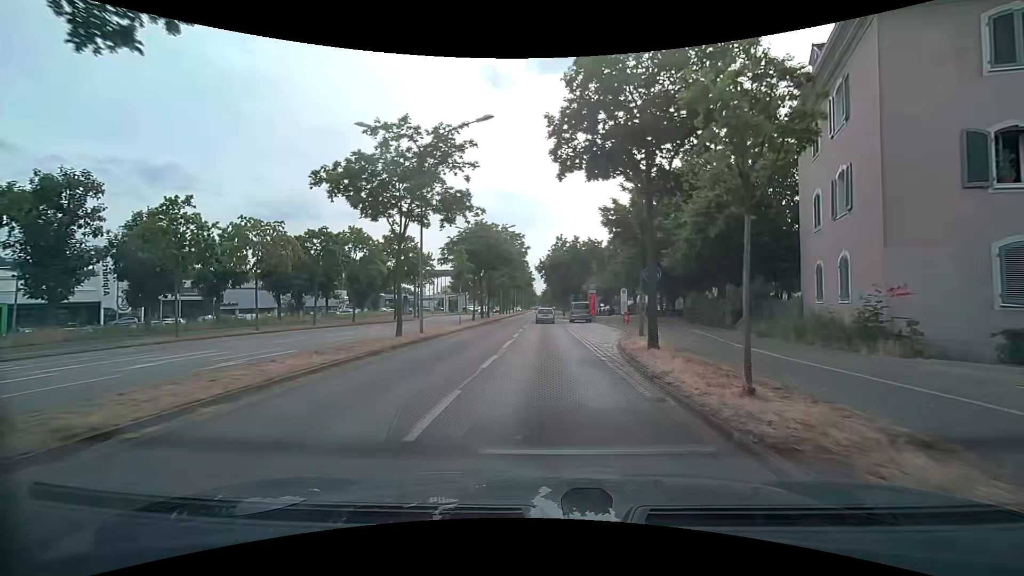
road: primary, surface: asphalt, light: Day
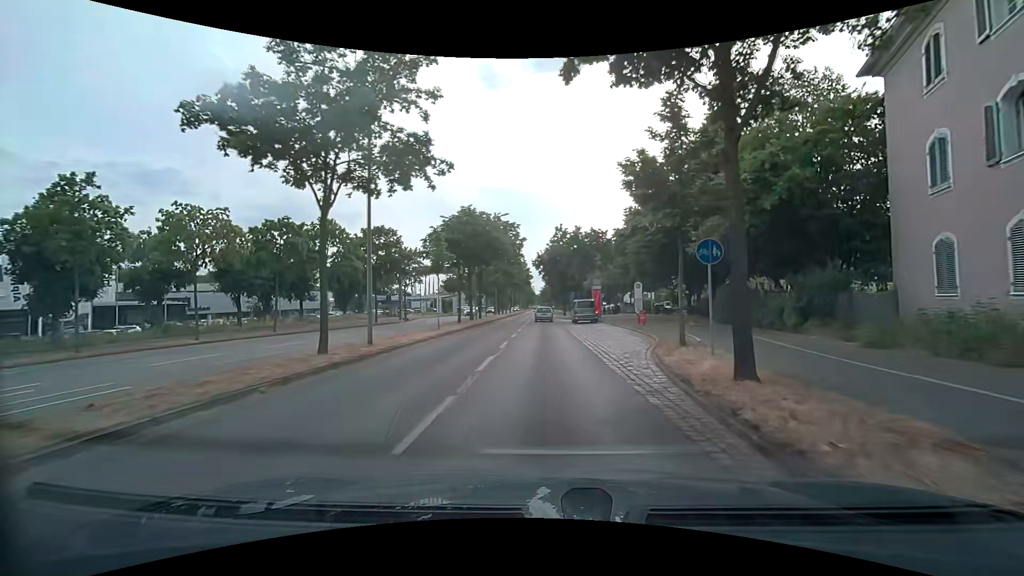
(0.0, +6.5) m; 0°
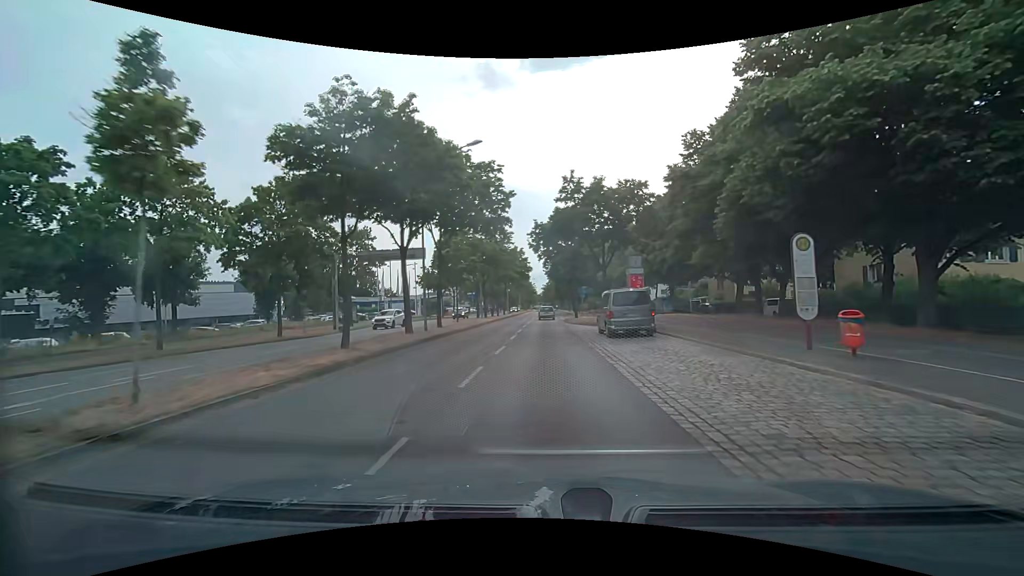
(+0.1, +20.4) m; +1°
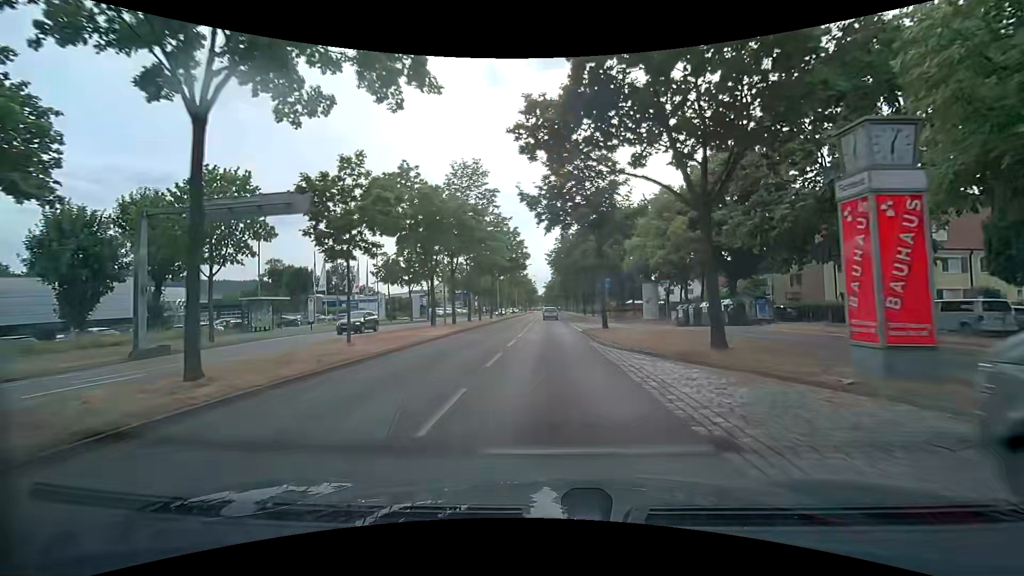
(-0.2, +21.2) m; 0°
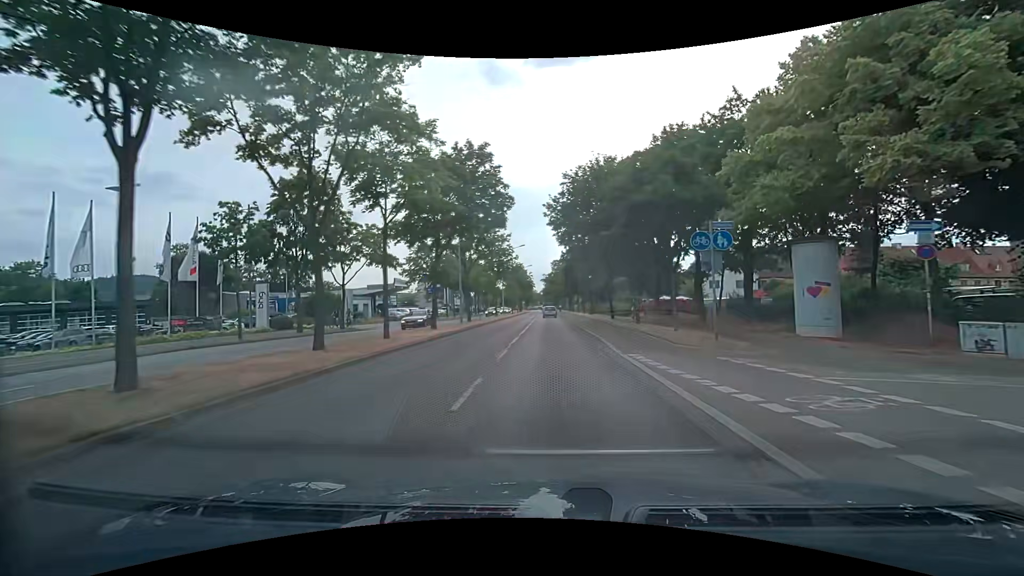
(0.0, +28.8) m; 0°
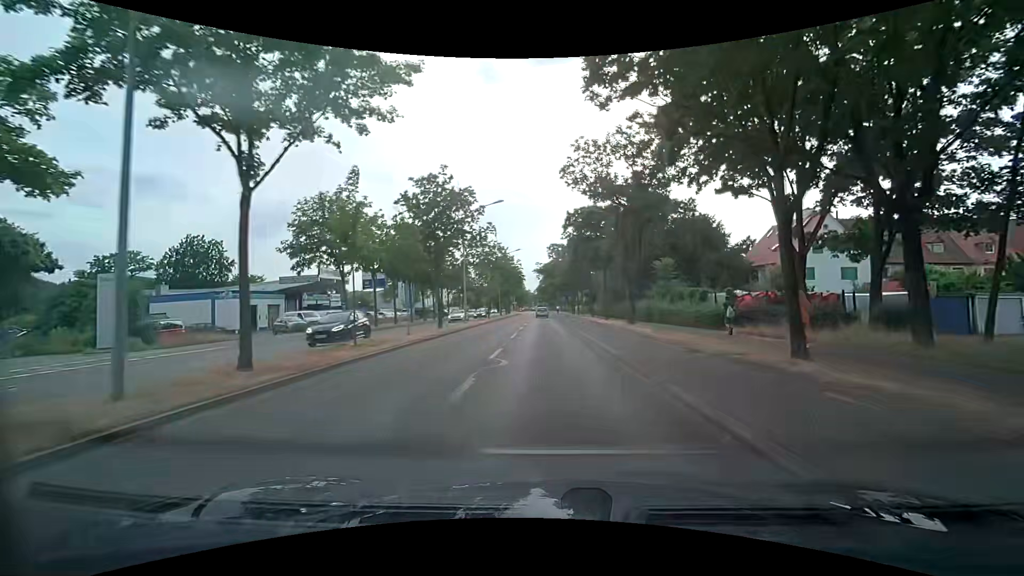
(+0.2, +29.6) m; 0°
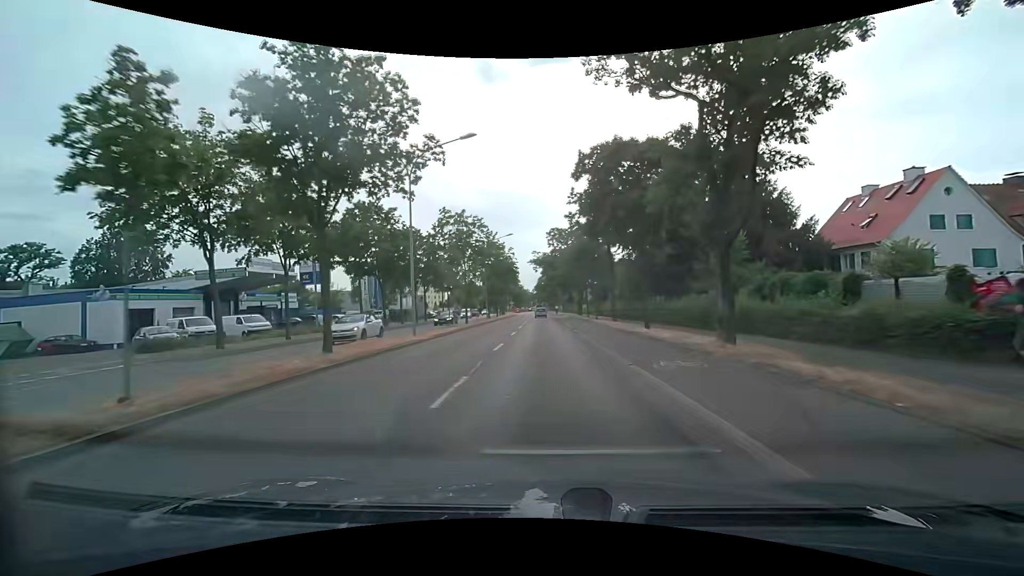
(+0.1, +15.5) m; 0°
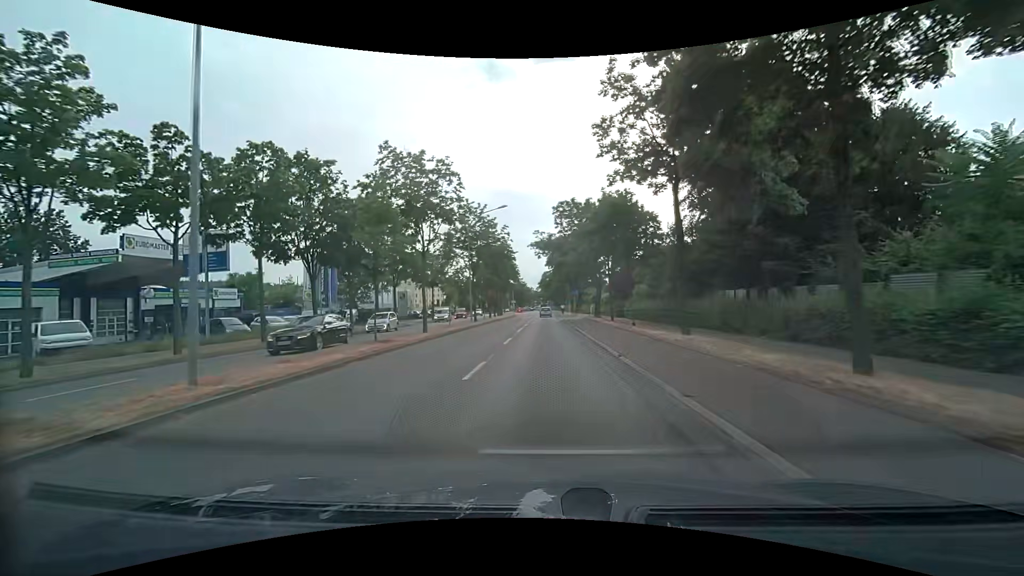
(0.0, +15.5) m; 0°
(0, +10) (0, +20) (0, +30) (0, +40) (0, +50) (0, +60) (0, +70) (0, +80) (0, +90) (0, +100) m
